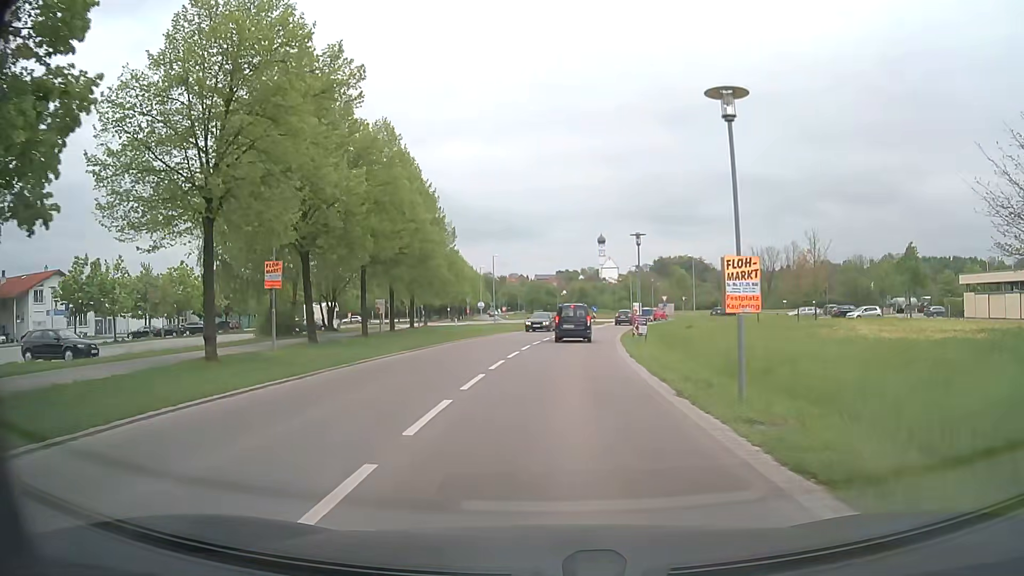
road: tertiary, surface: asphalt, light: Day
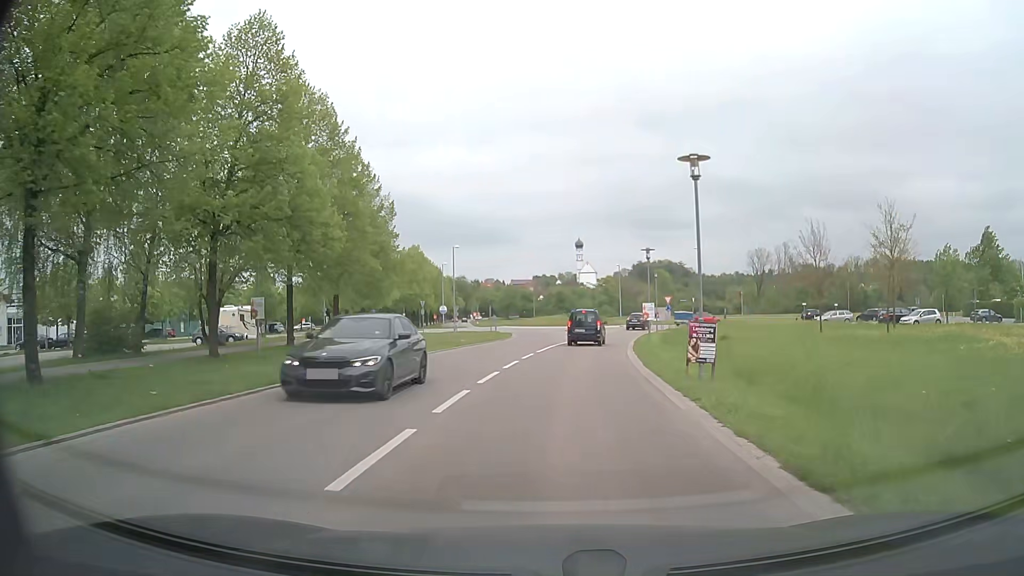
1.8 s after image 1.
(+0.3, +15.9) m; +2°
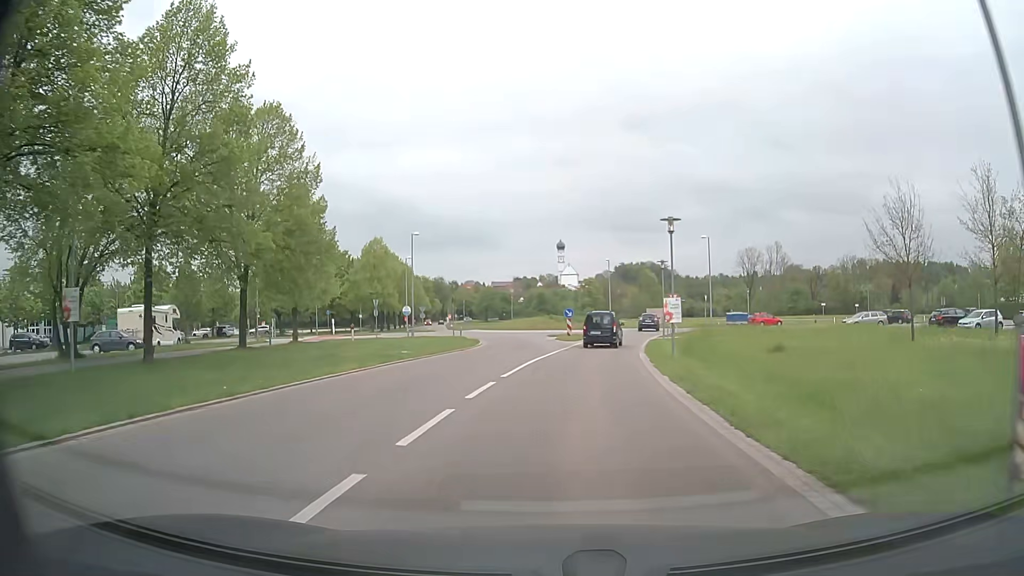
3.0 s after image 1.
(+0.1, +11.5) m; +1°
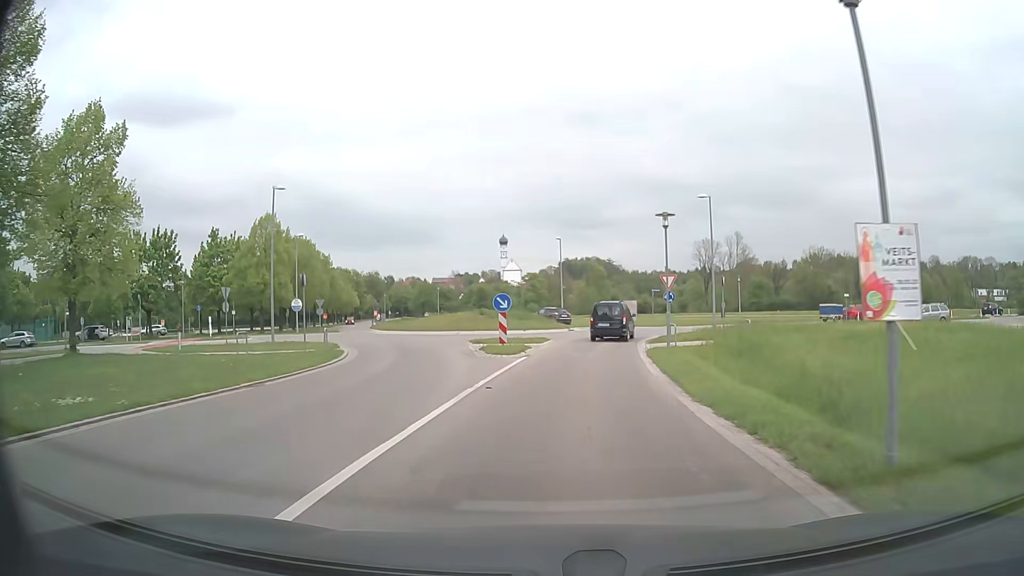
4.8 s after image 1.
(+0.8, +18.3) m; +5°
(0, +10) (+1, +20) (+2, +30) (+4, +40) (+4, +50) (-1, +58) (-8, +65) (-15, +73) (-20, +81) (-25, +90) m
